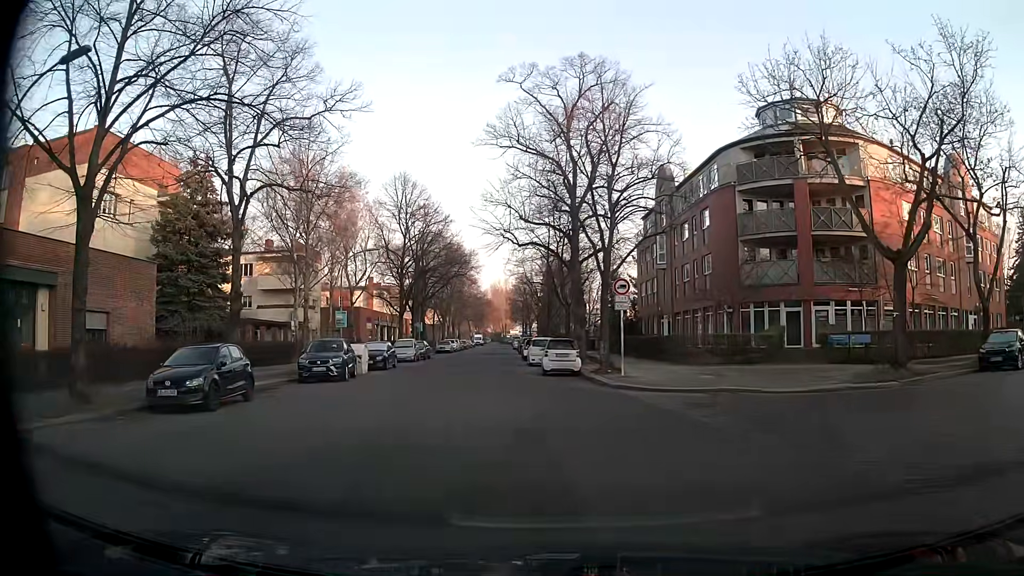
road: residential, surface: asphalt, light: Day
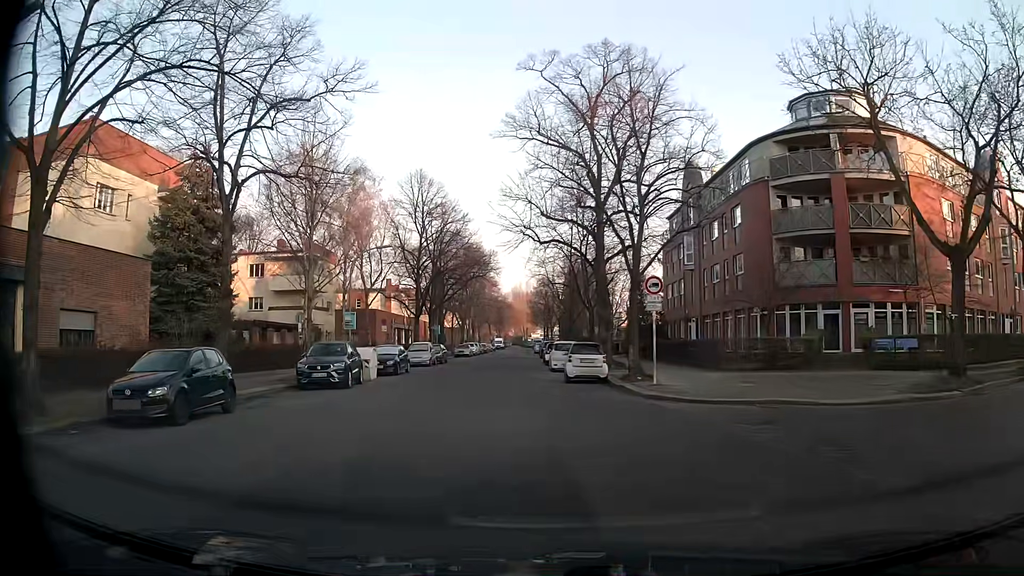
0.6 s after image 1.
(-0.1, +2.4) m; -4°
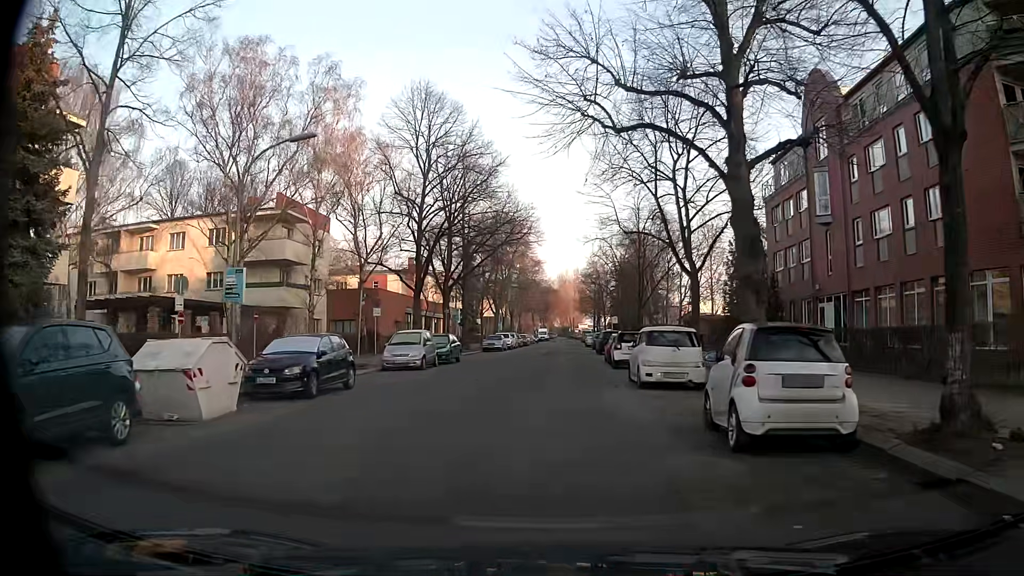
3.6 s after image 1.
(-0.7, +18.0) m; -3°
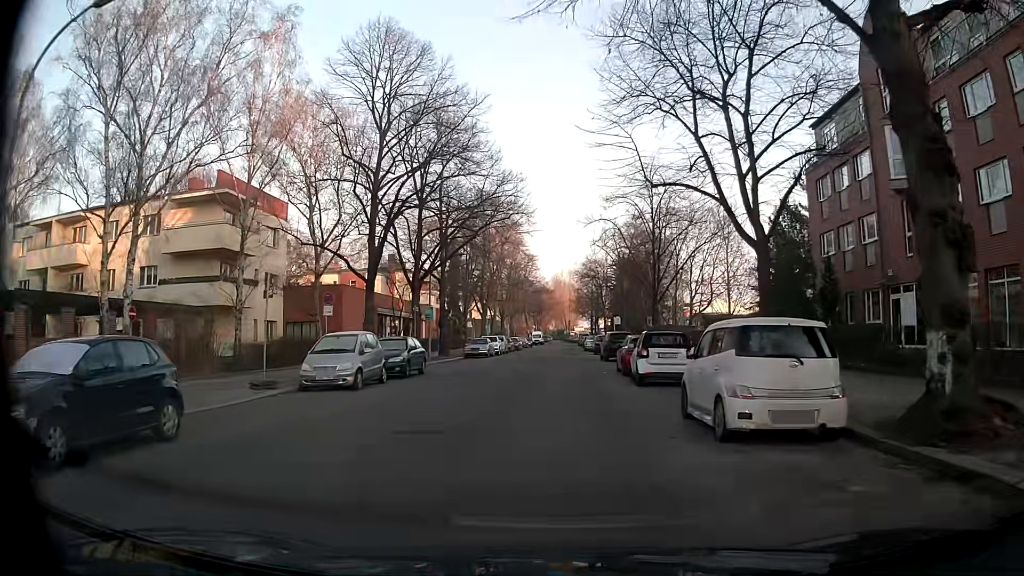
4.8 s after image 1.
(0.0, +8.7) m; +1°
